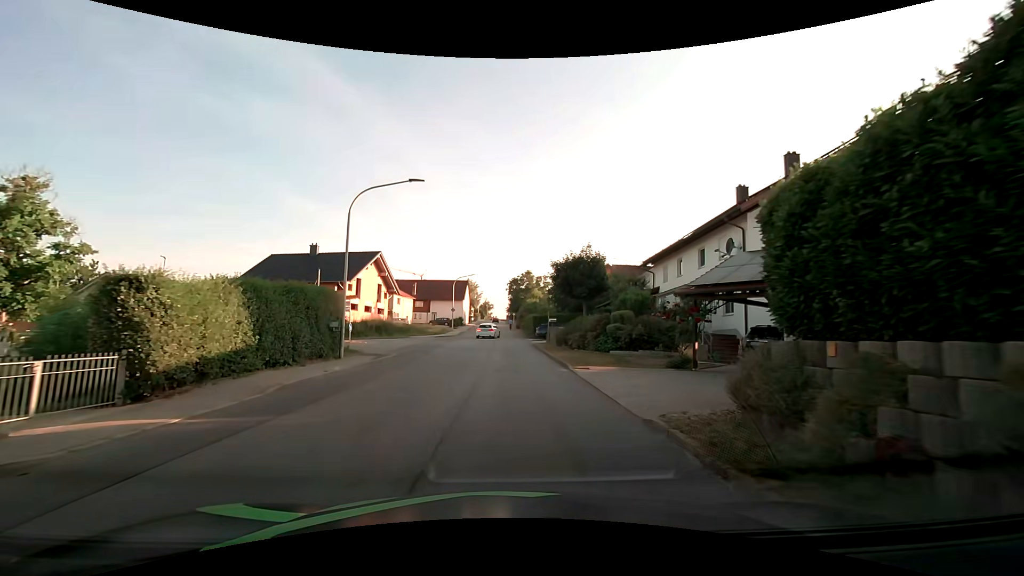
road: tertiary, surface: asphalt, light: Day
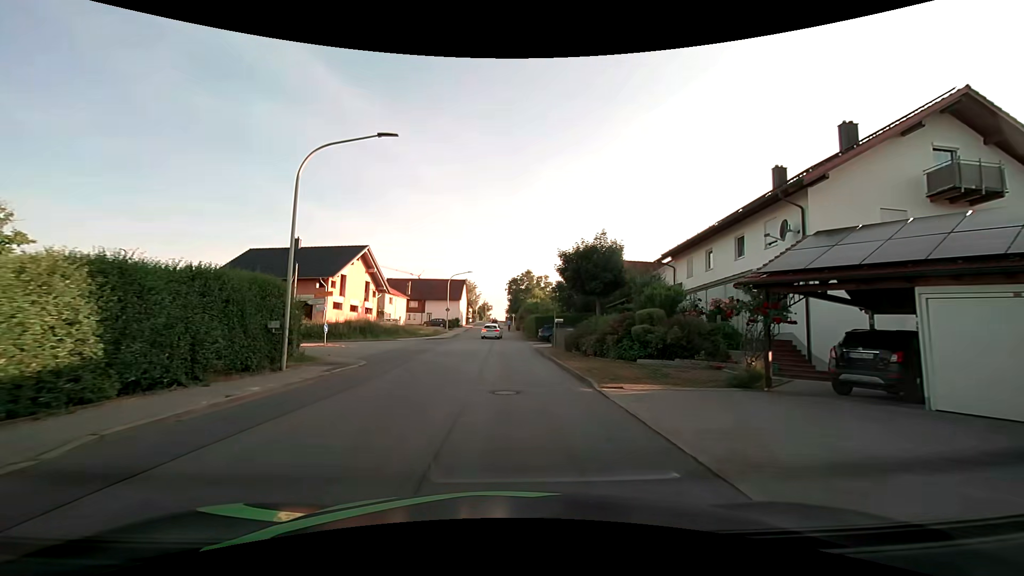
(0.0, +5.0) m; 0°
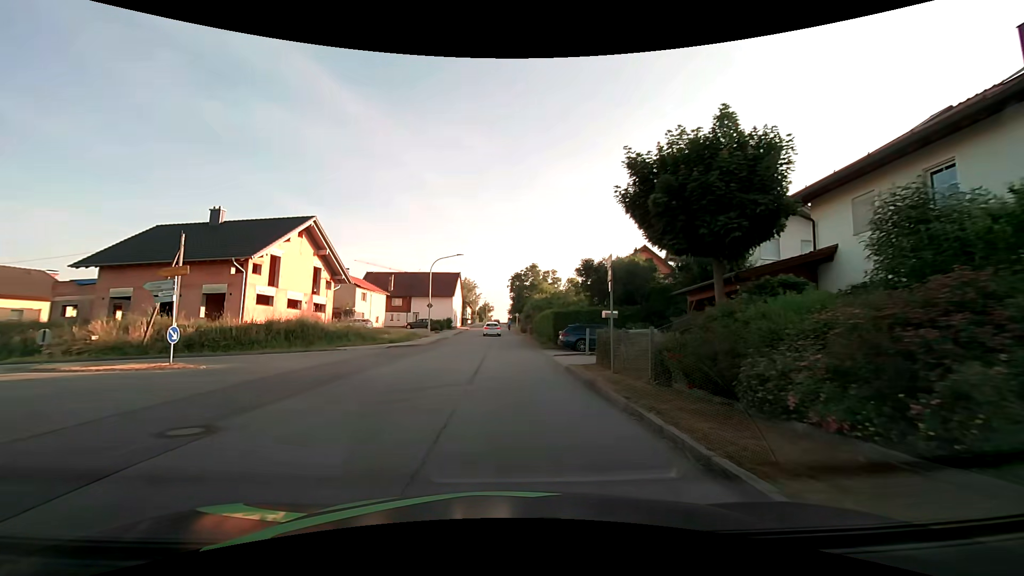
(0.0, +15.3) m; 0°
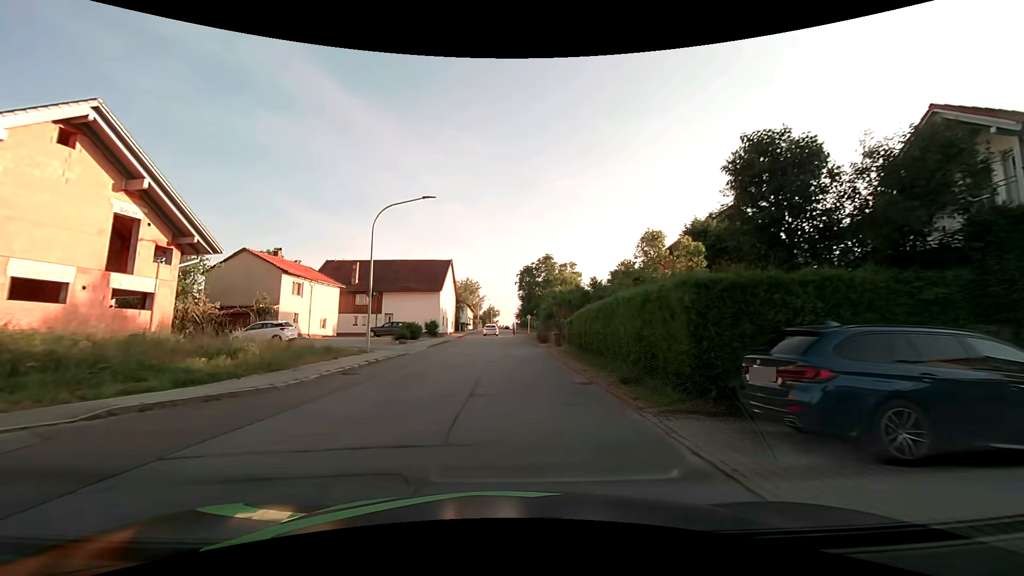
(-0.2, +21.1) m; -1°
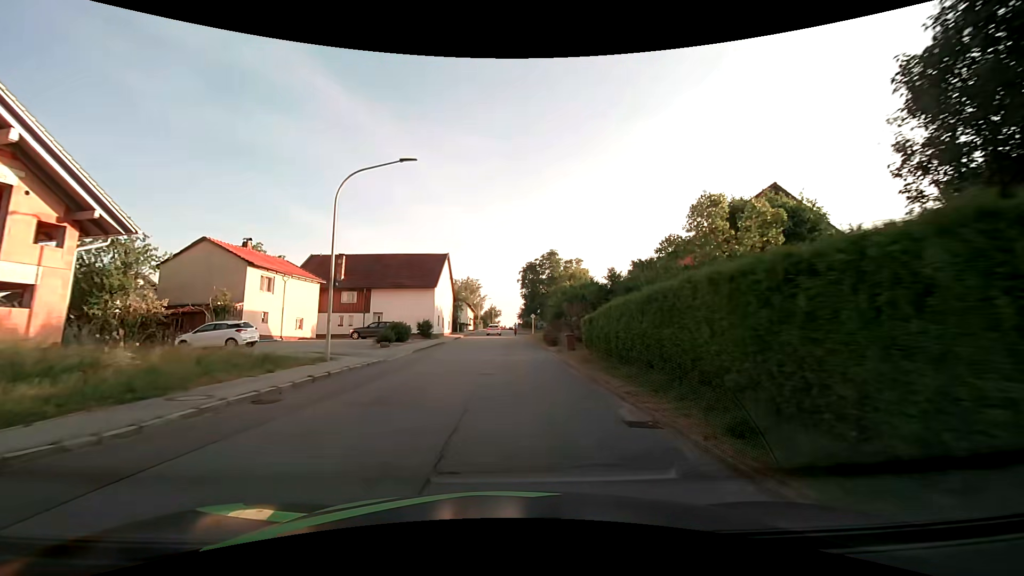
(0.0, +5.3) m; 0°
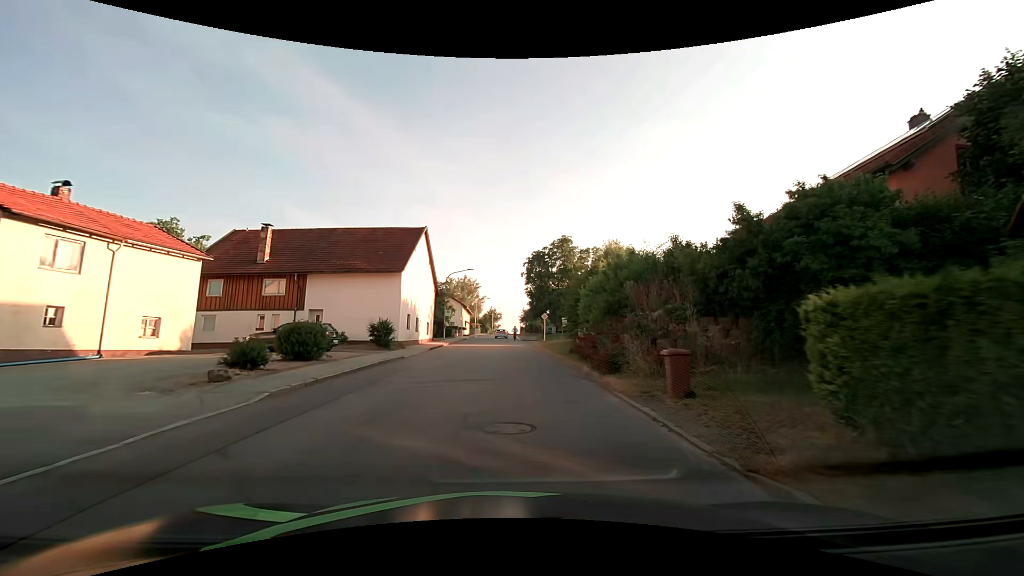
(-0.1, +15.9) m; -1°
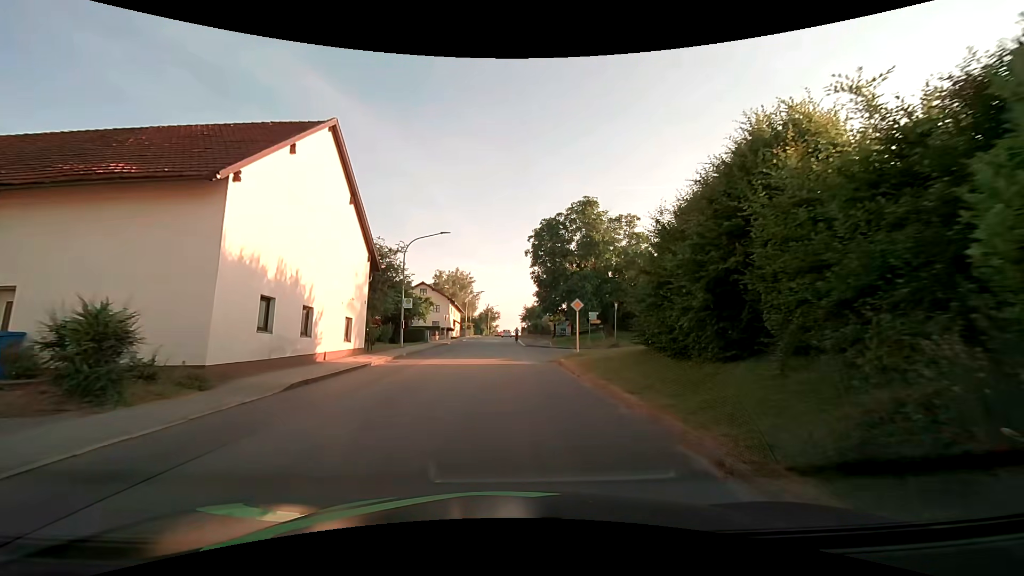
(+0.2, +19.9) m; 0°
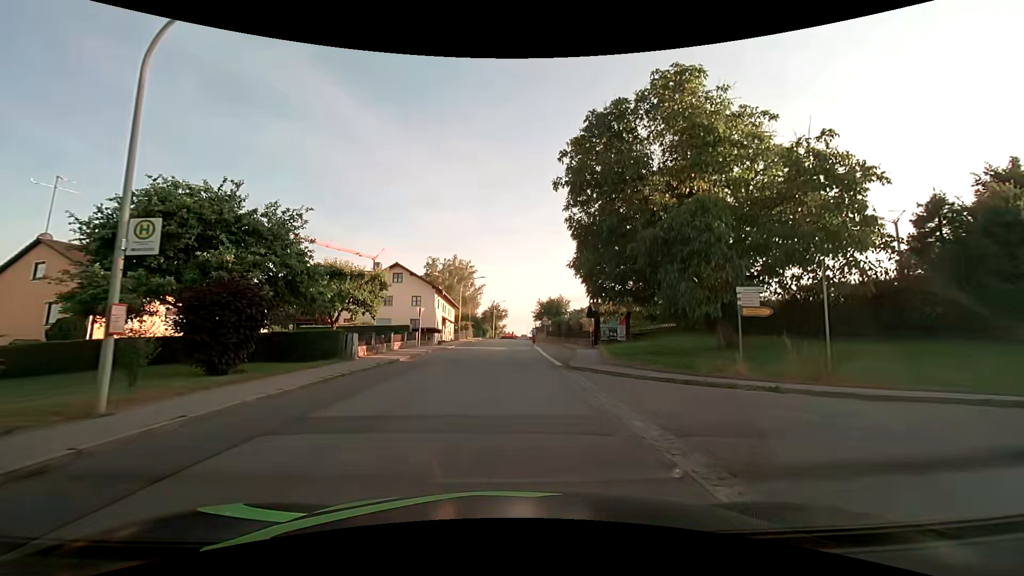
(0.0, +23.3) m; 0°
